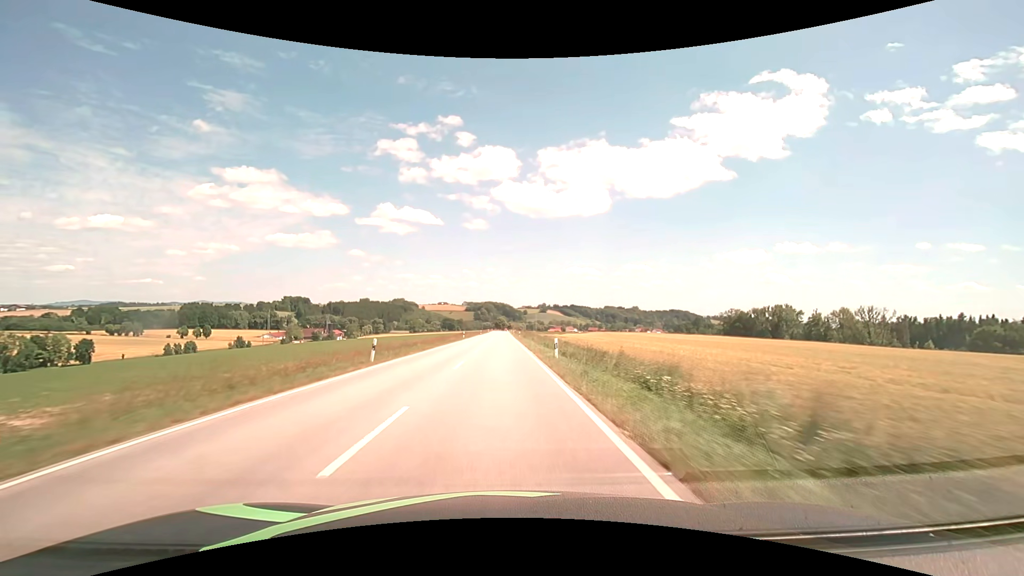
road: secondary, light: Day
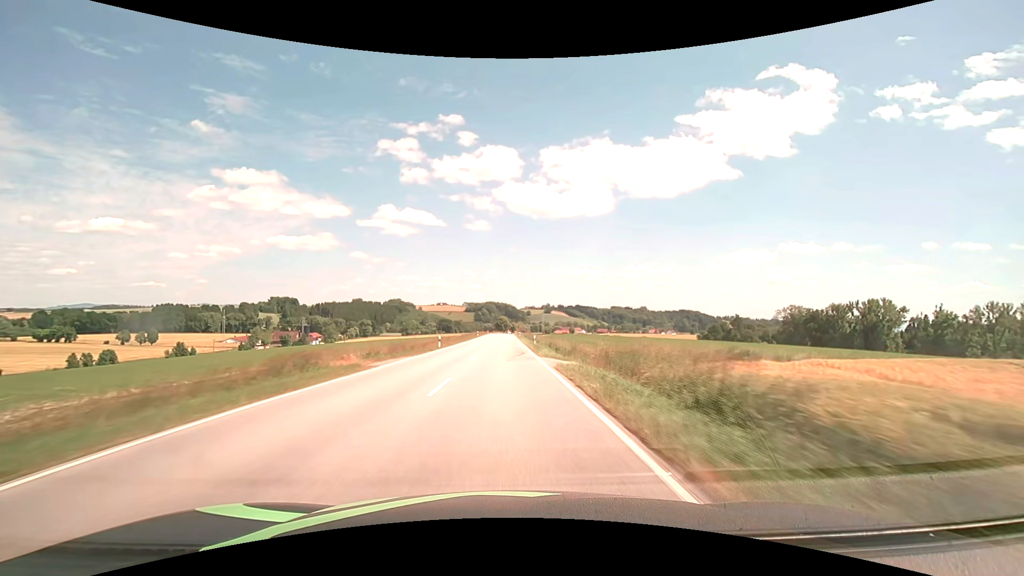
(-0.6, +78.3) m; 0°
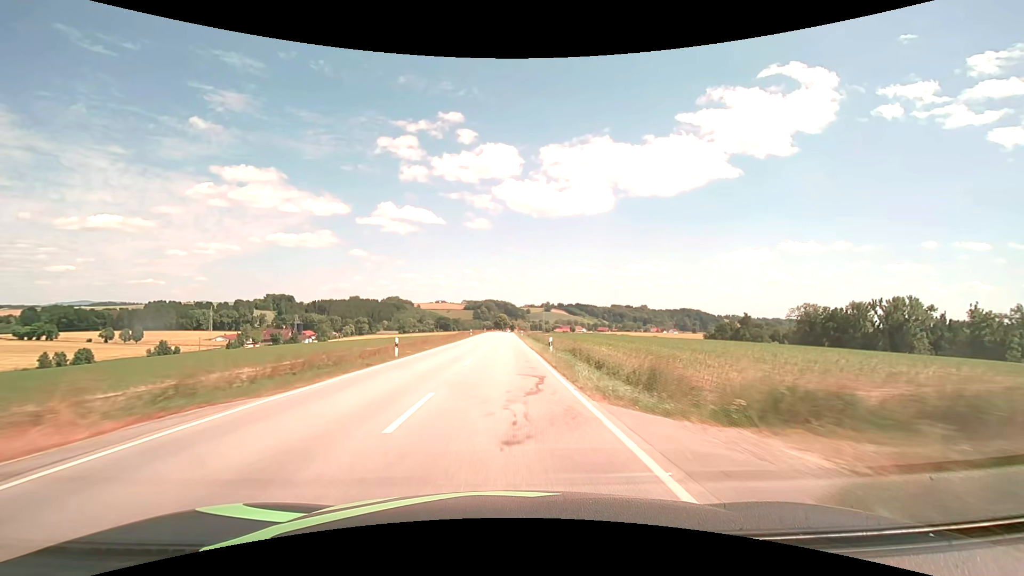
(0.0, +15.7) m; 0°
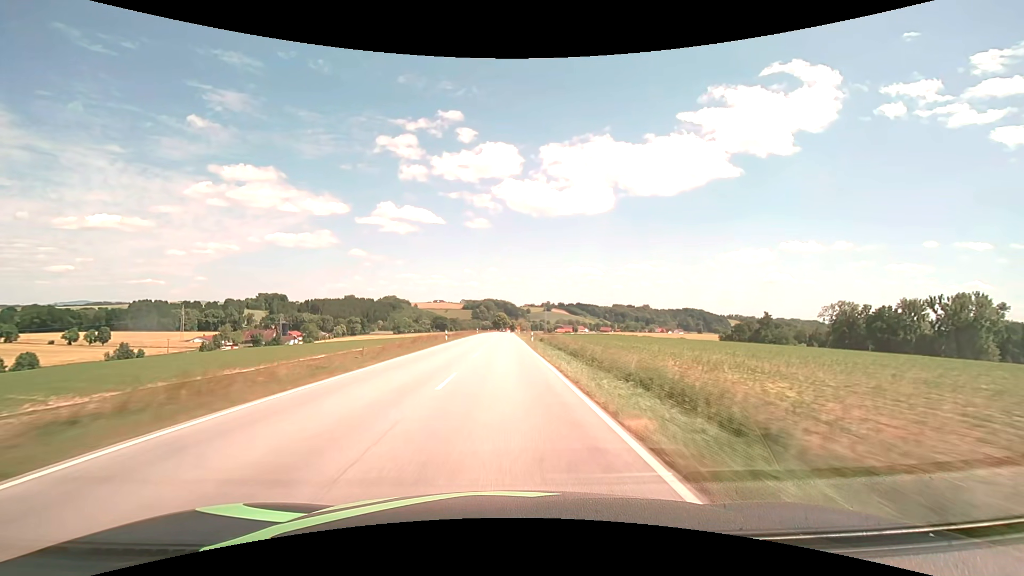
(0.0, +31.5) m; 0°
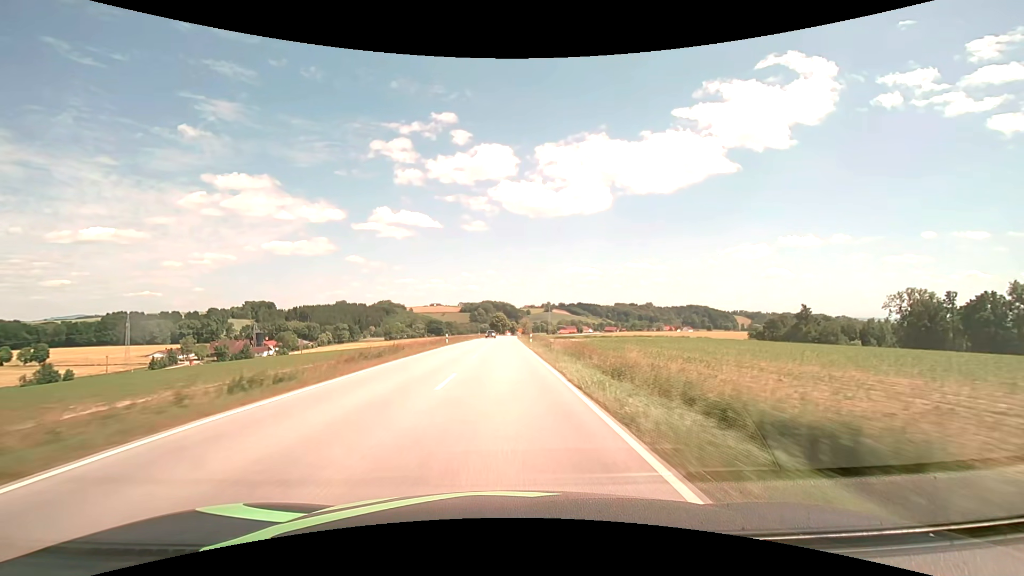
(+0.1, +47.3) m; 0°
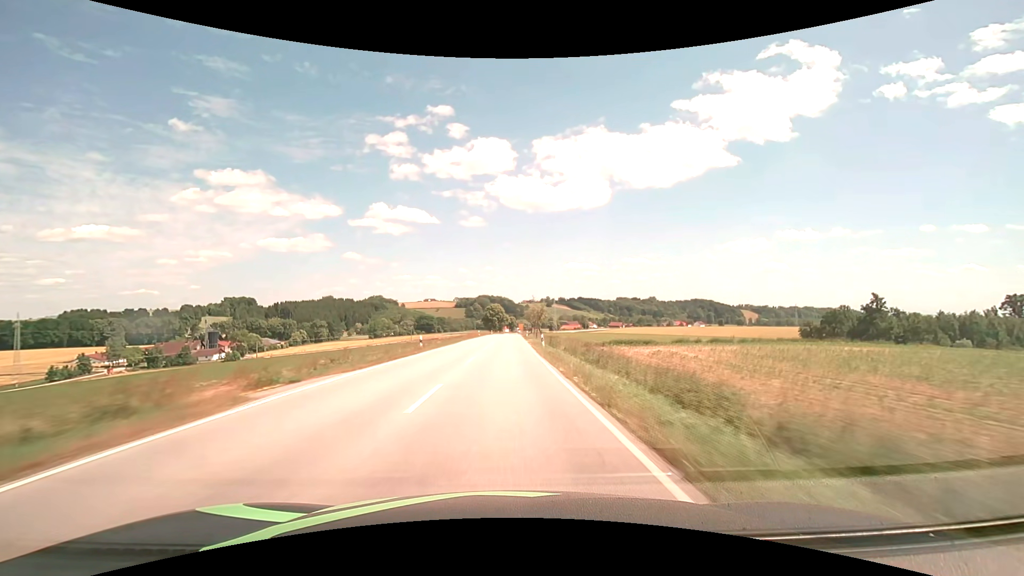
(-0.1, +63.1) m; 0°
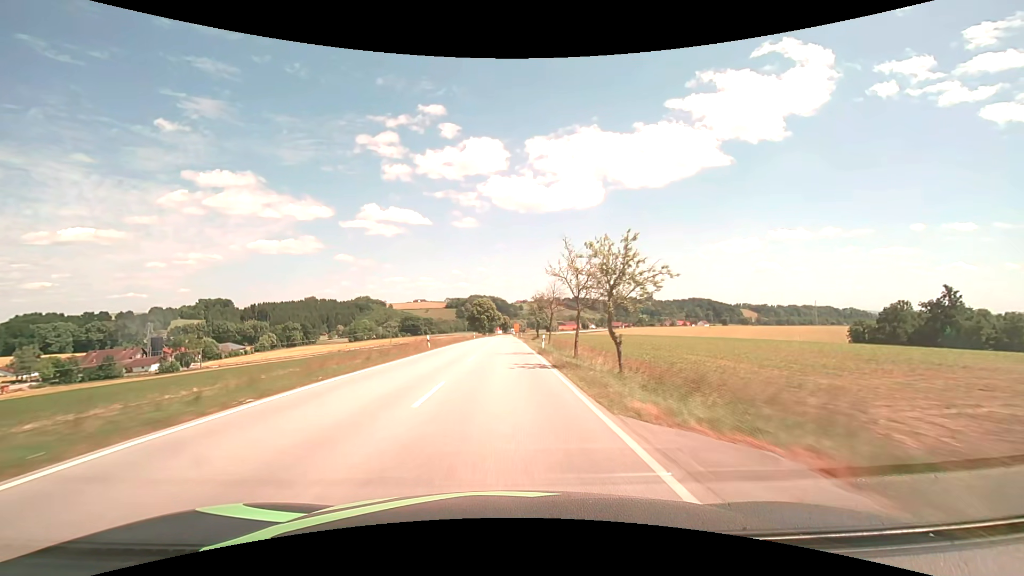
(+0.4, +47.5) m; +1°
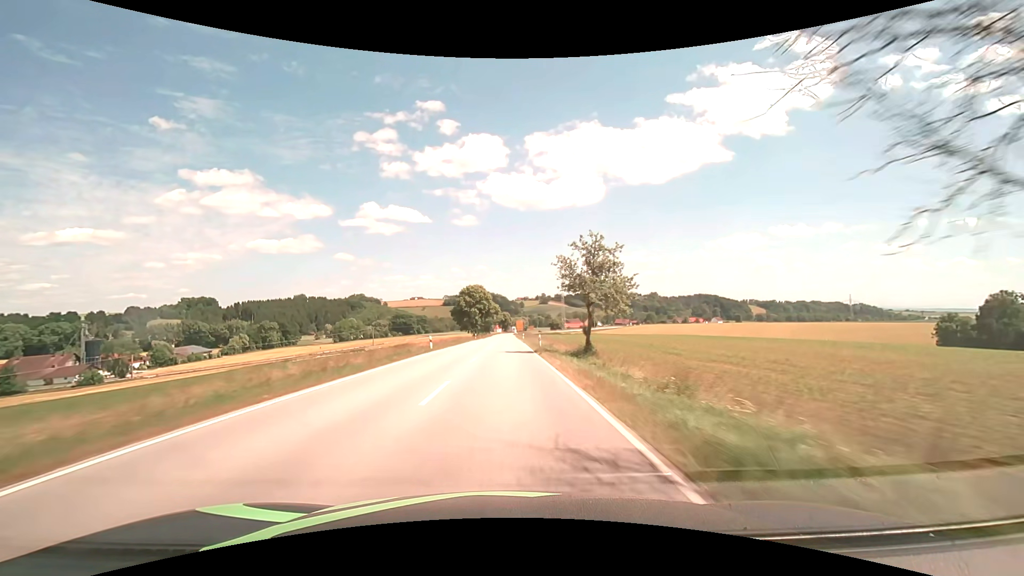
(+0.1, +47.5) m; 0°
